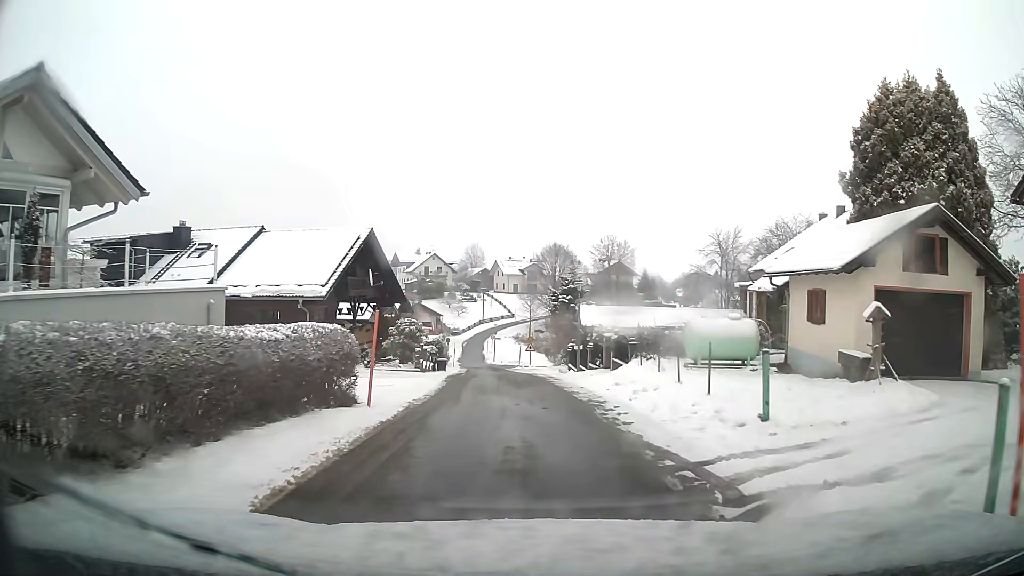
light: Day
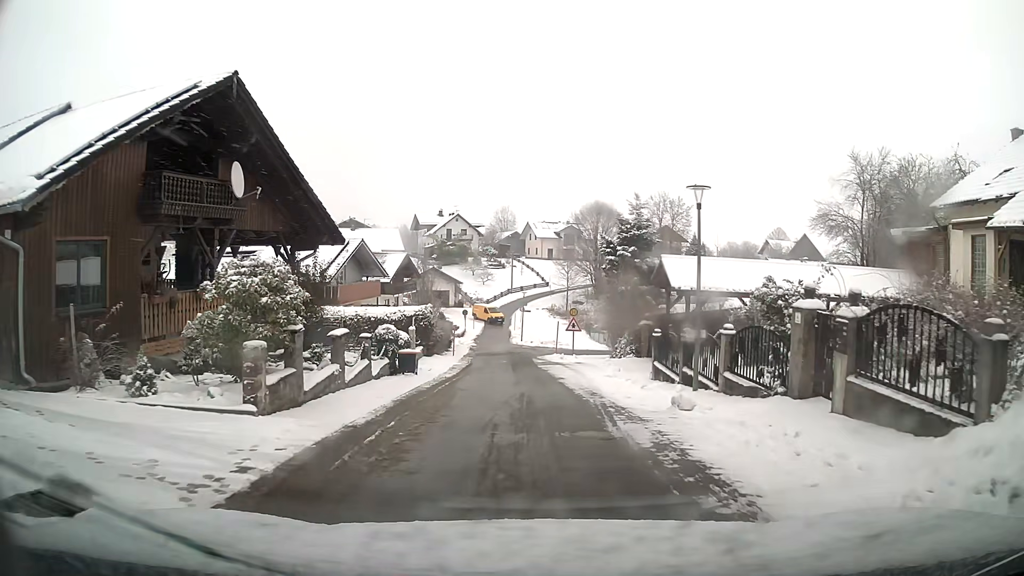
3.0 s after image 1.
(-0.5, +18.4) m; -3°
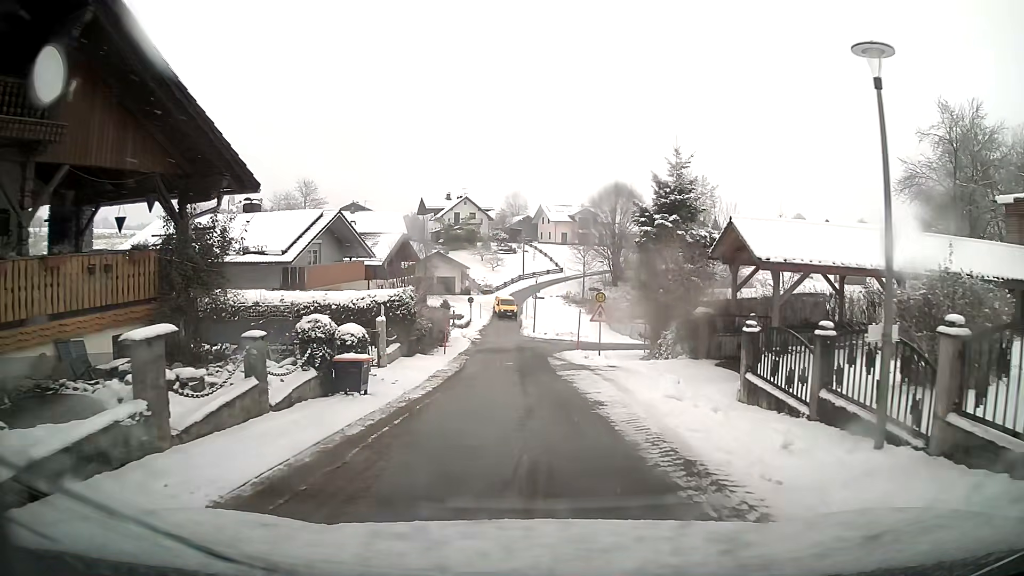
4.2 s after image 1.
(-0.1, +7.5) m; -1°
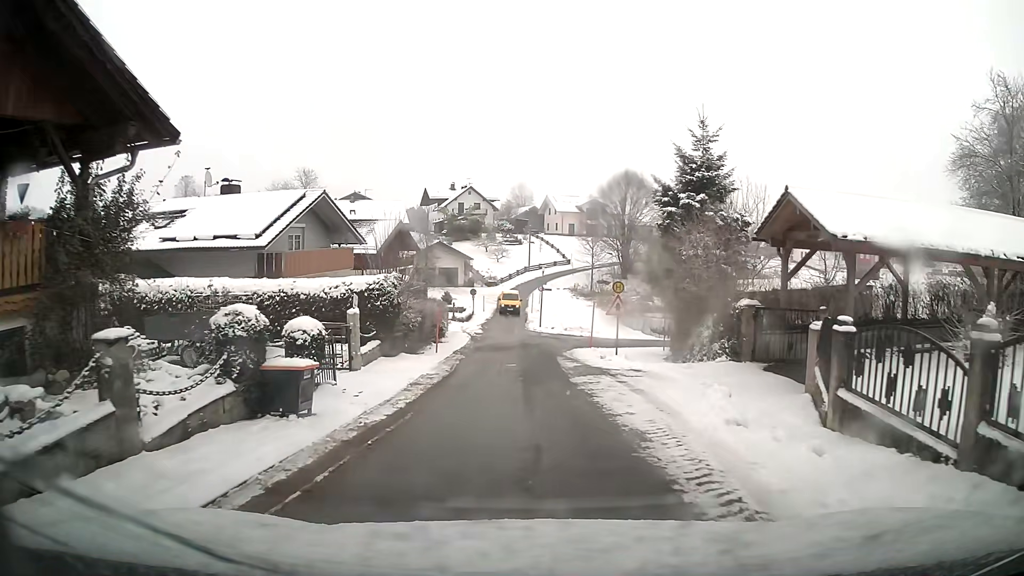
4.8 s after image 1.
(0.0, +3.6) m; -1°
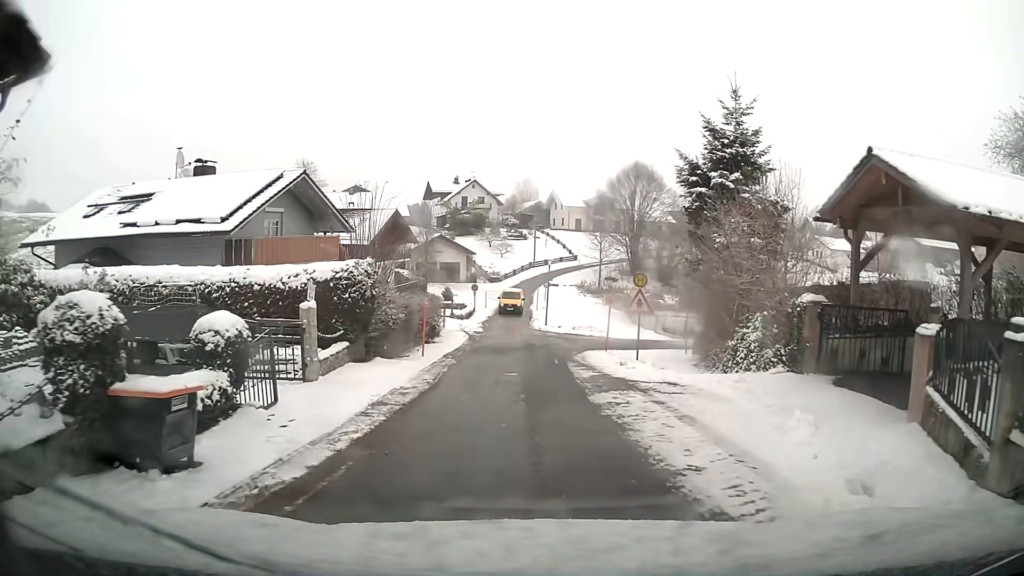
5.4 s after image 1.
(0.0, +3.5) m; 0°
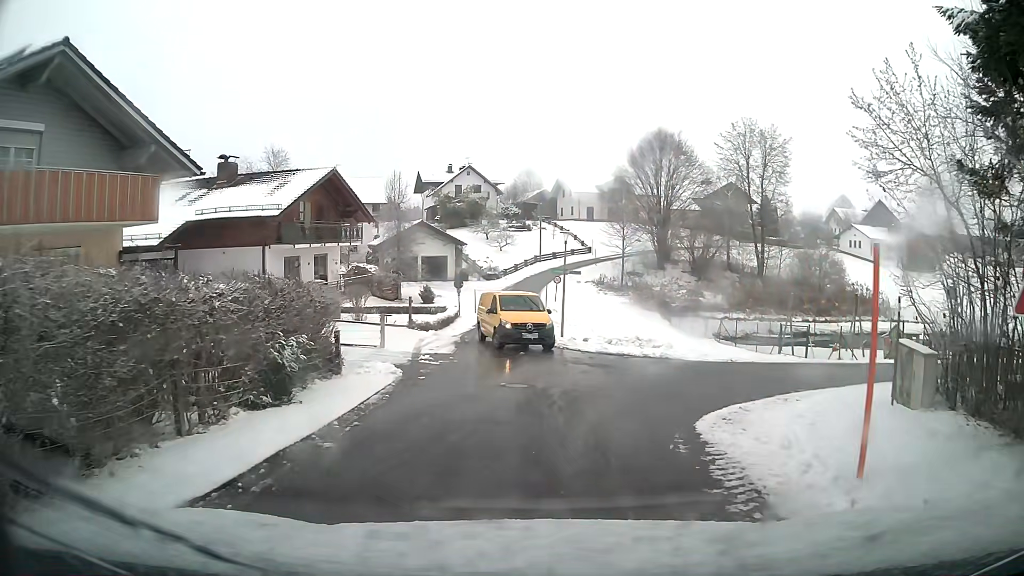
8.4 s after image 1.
(+0.1, +15.9) m; 0°
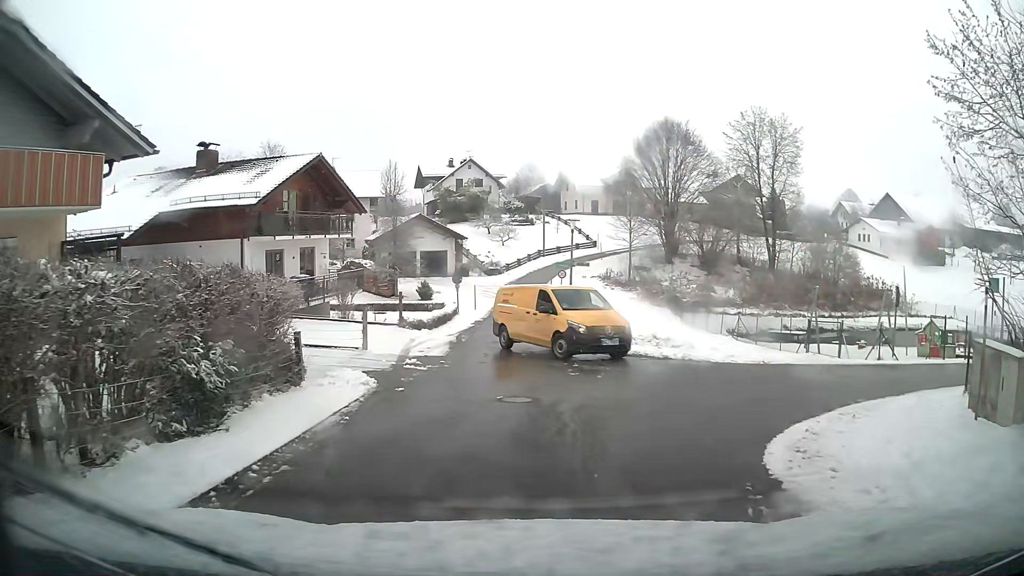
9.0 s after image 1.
(0.0, +2.5) m; 0°
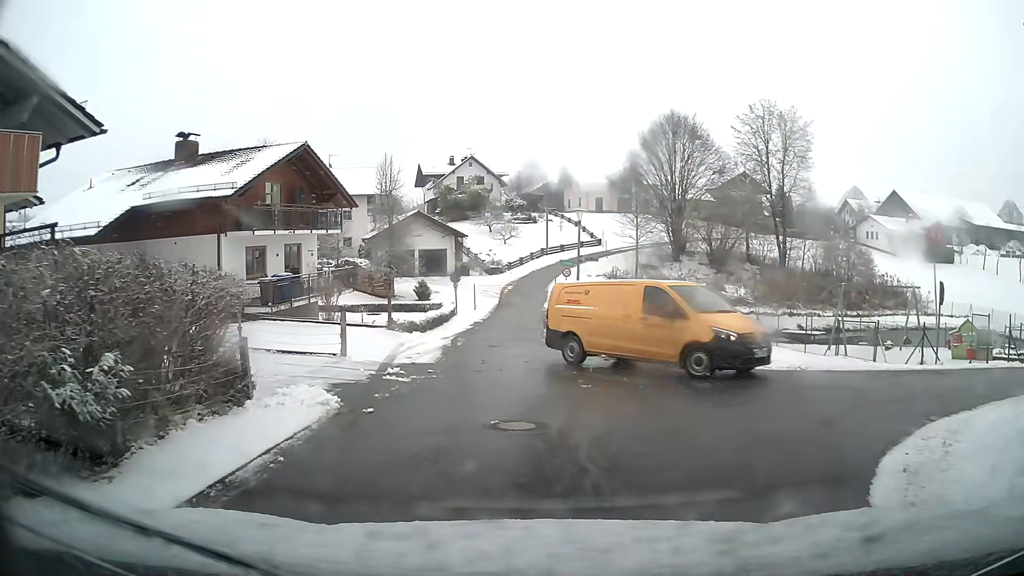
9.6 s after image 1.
(0.0, +2.3) m; 0°
(0, +10) (-1, +20) (-1, +30) (-1, +40) (-1, +50) (+1, +60) (+5, +69) (+12, +77) (+19, +83) (+26, +90) m
